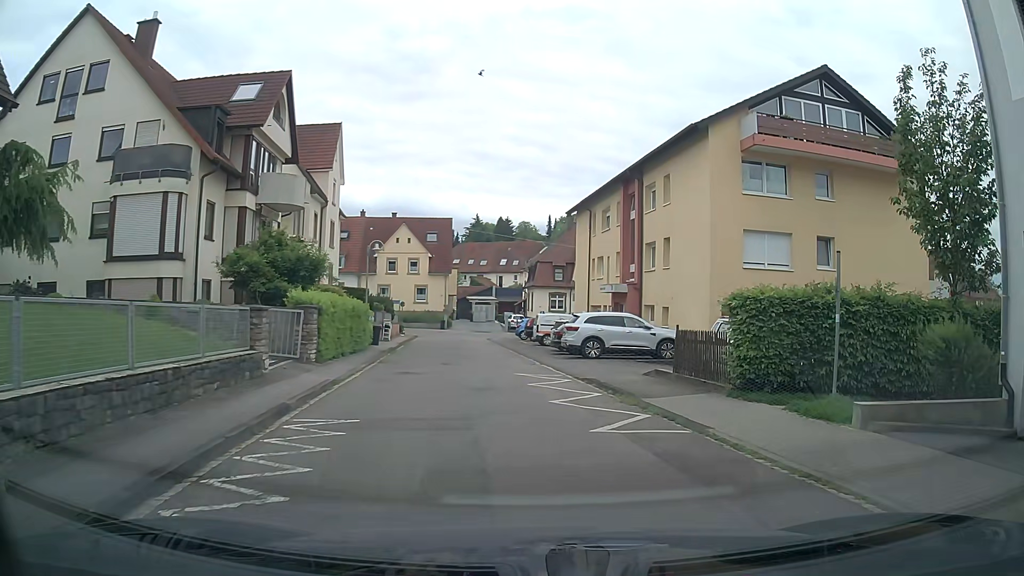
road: residential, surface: asphalt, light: Day
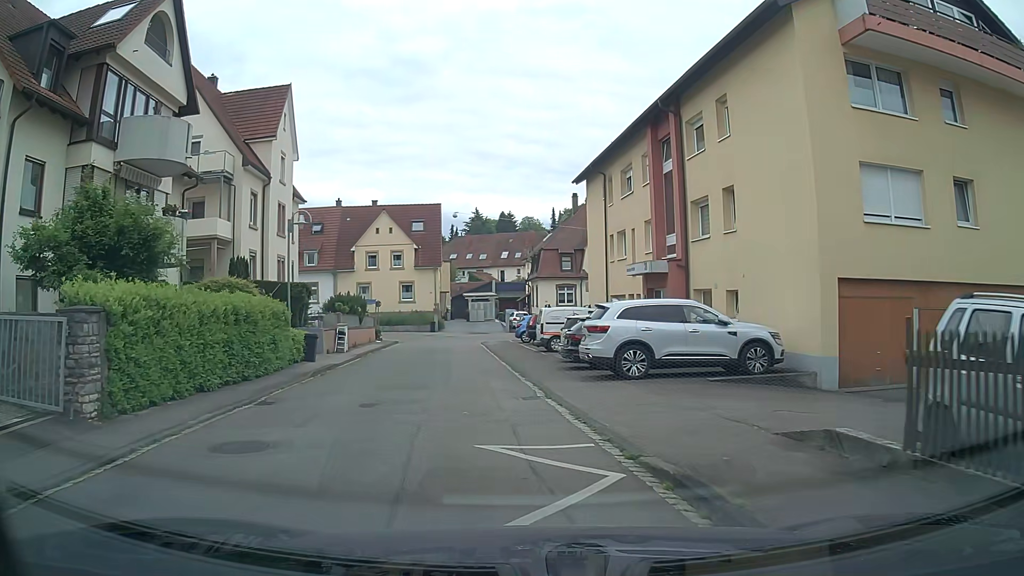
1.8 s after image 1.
(+0.2, +10.0) m; 0°
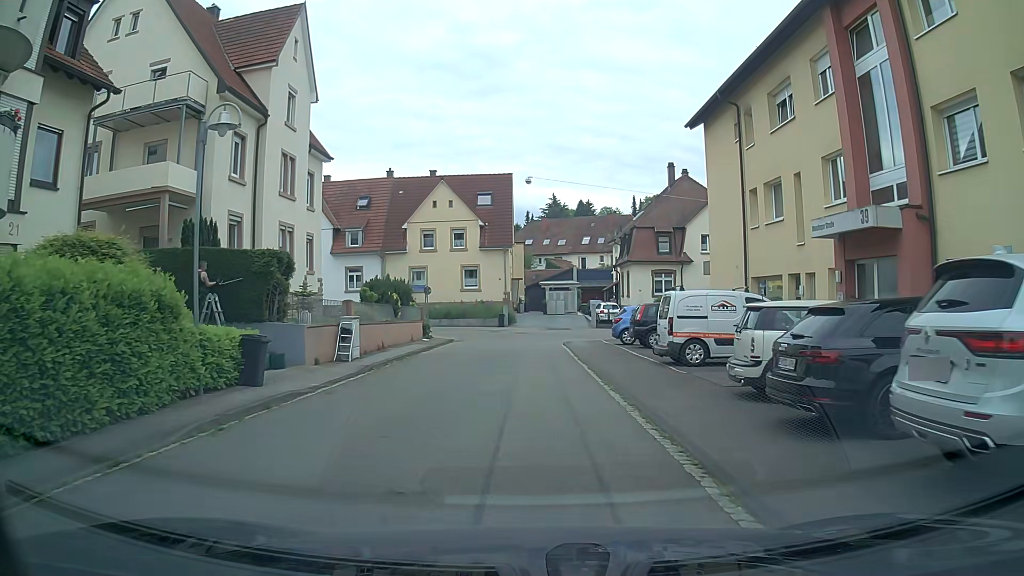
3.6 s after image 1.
(-1.0, +10.7) m; -7°
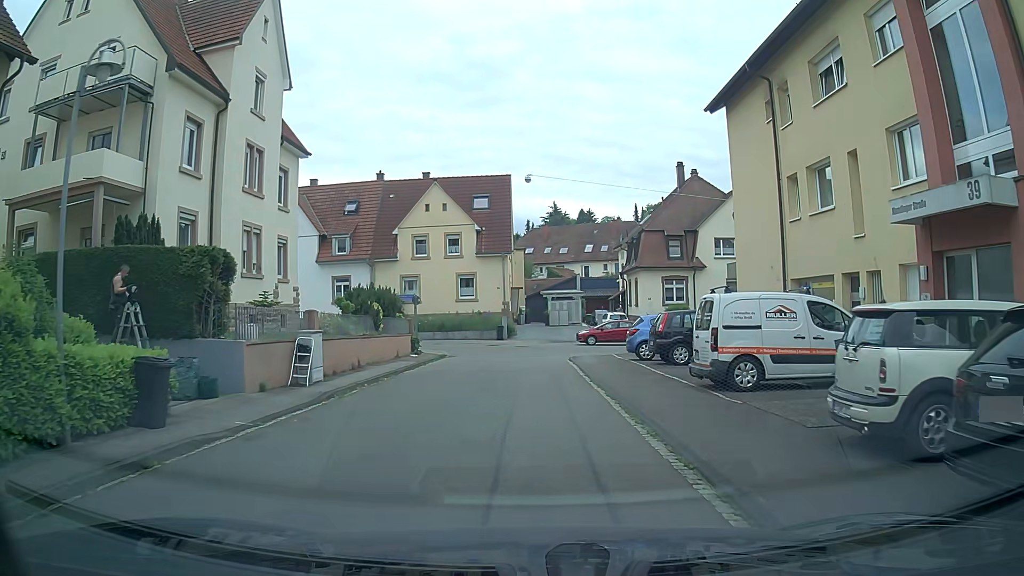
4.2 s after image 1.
(0.0, +3.7) m; +1°
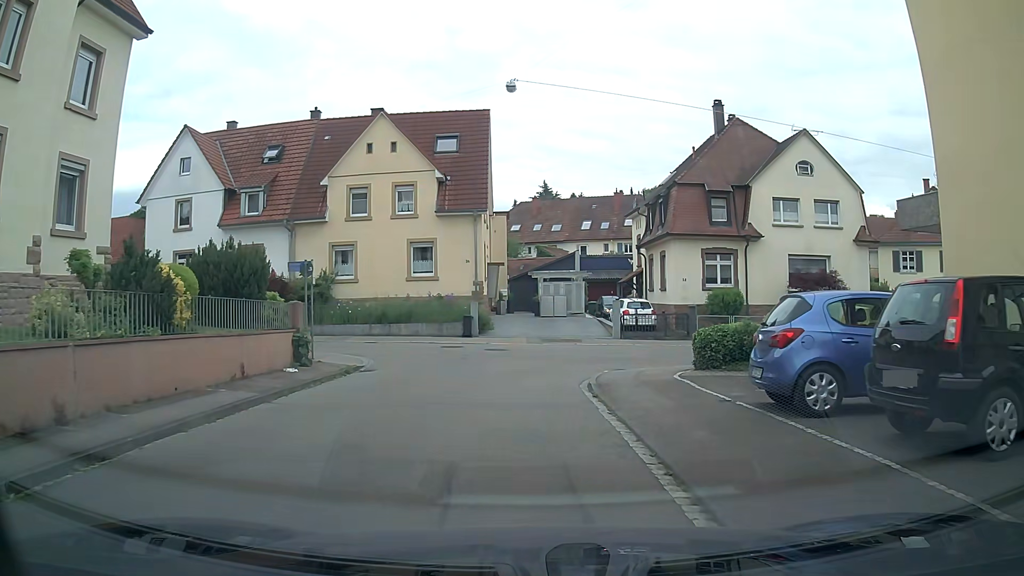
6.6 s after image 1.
(-0.3, +13.9) m; +3°
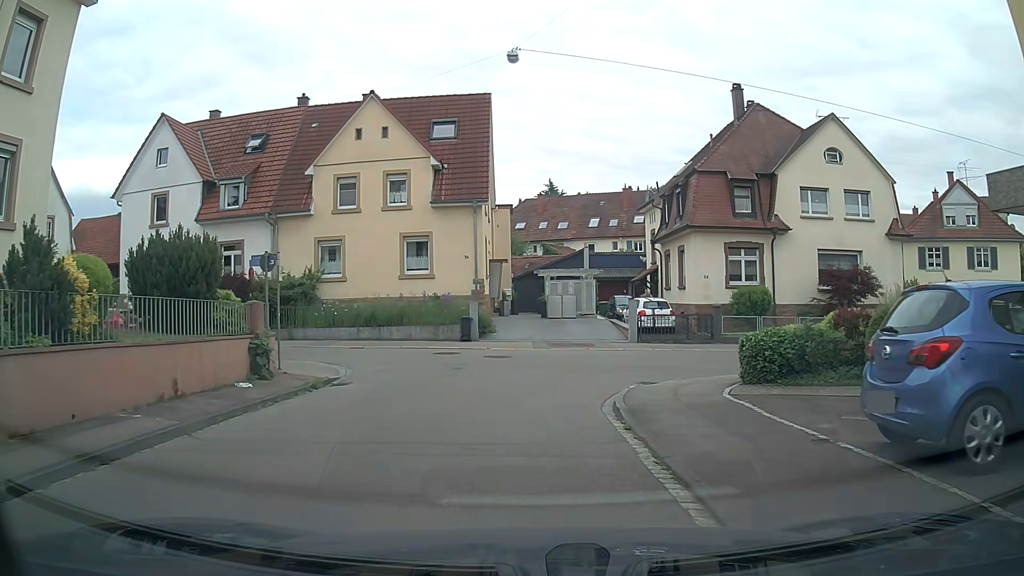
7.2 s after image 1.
(-0.1, +3.0) m; -3°
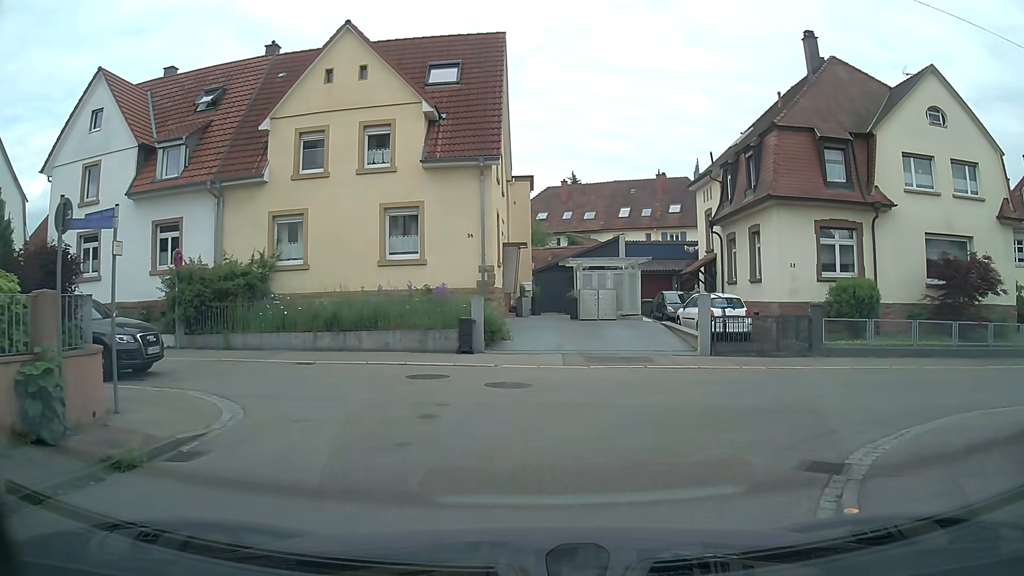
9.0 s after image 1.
(-0.2, +7.7) m; -2°
